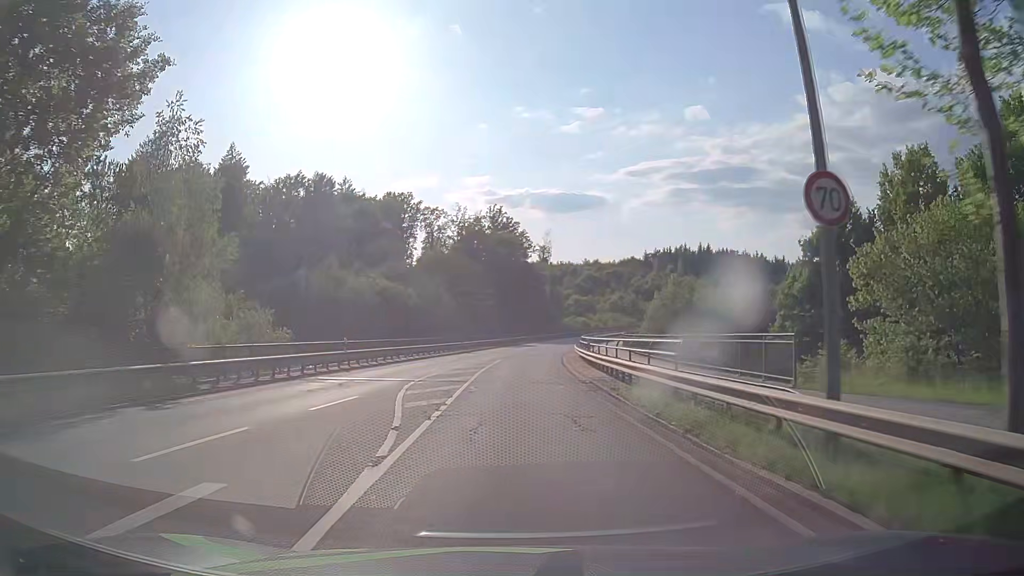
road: secondary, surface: asphalt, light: Day
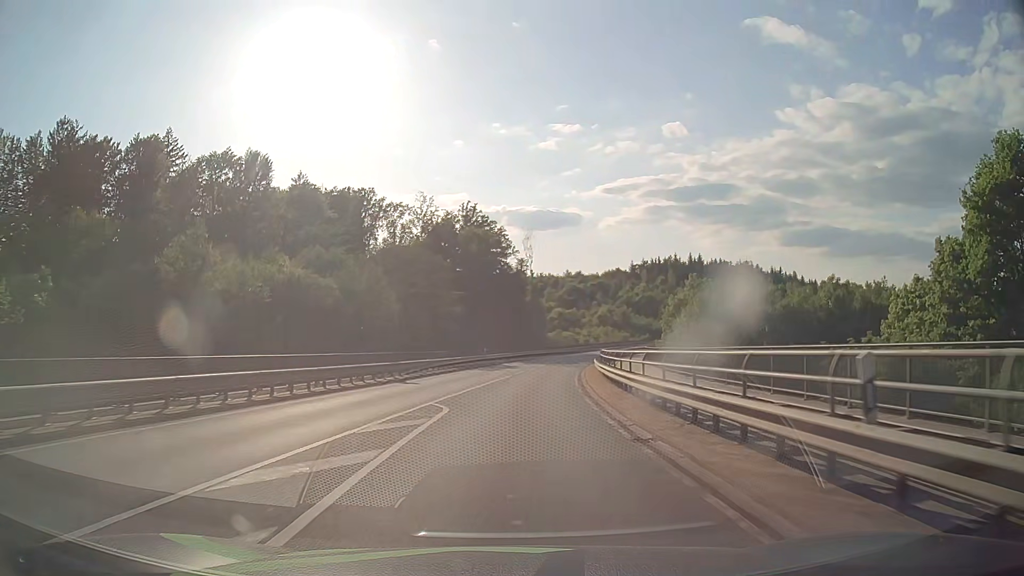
(+0.4, +23.5) m; +2°
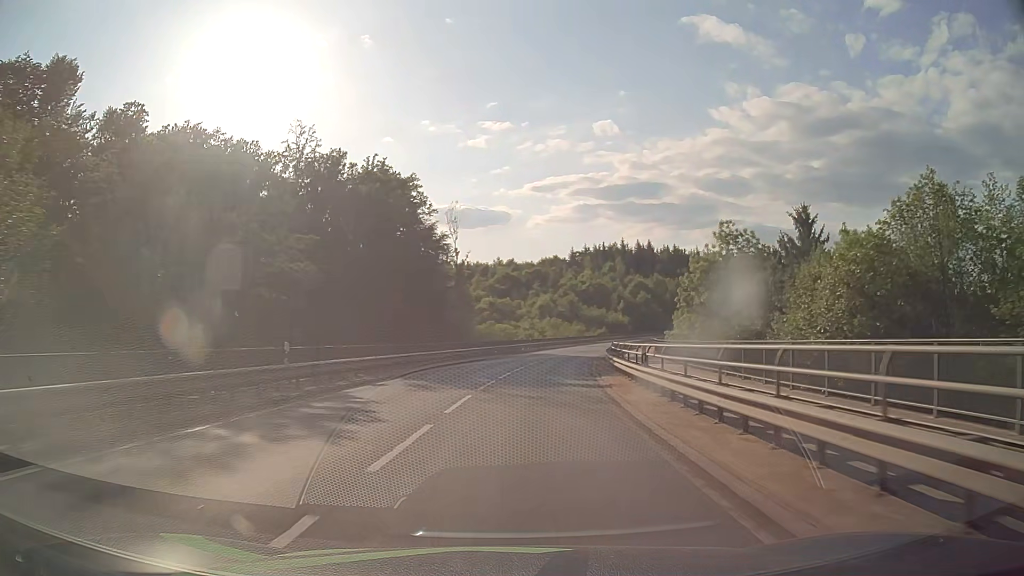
(+2.1, +36.3) m; +6°
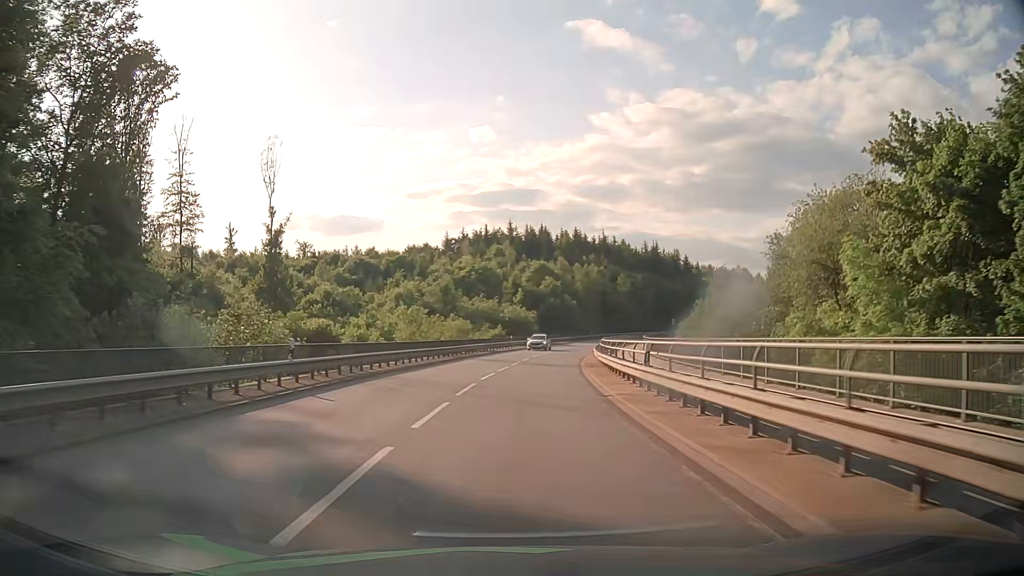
(+4.6, +50.4) m; +11°
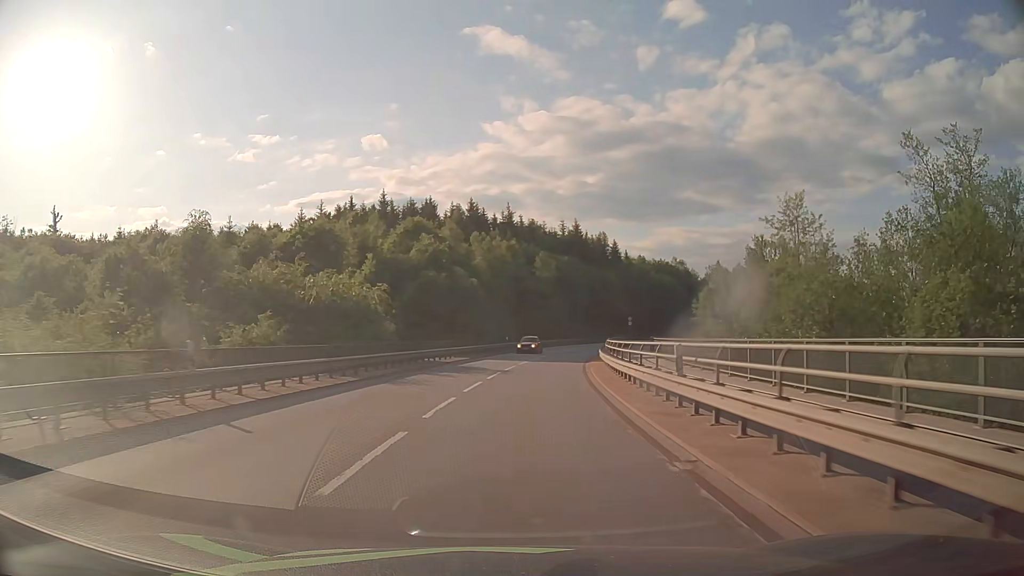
(+4.3, +52.5) m; +9°
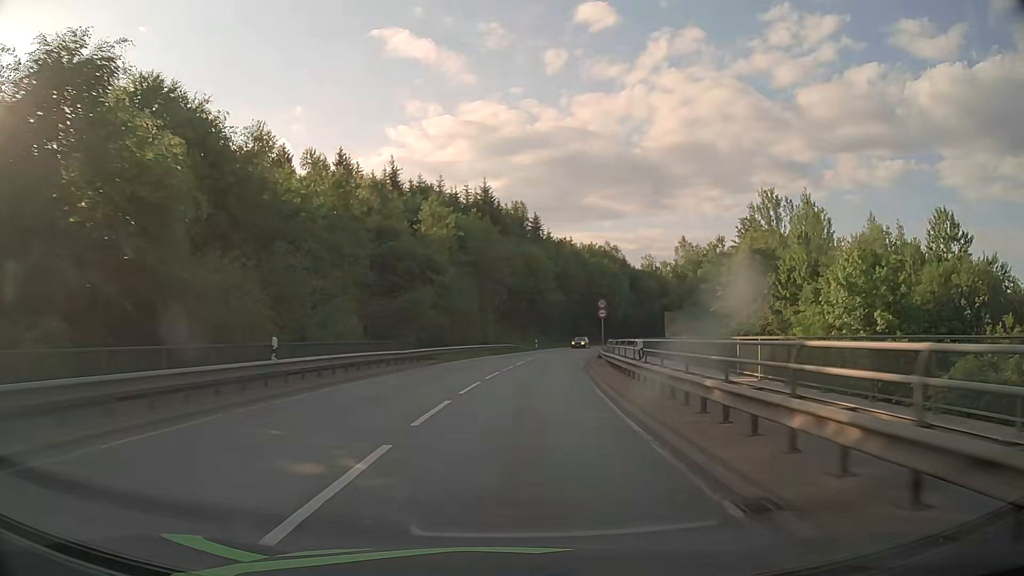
(+3.3, +43.2) m; +9°
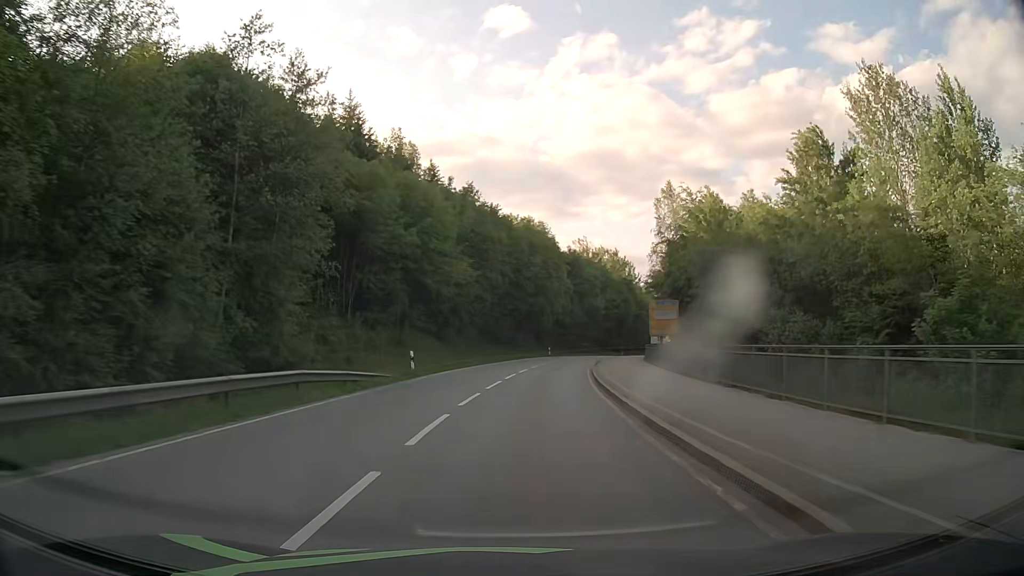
(+3.0, +42.9) m; +8°
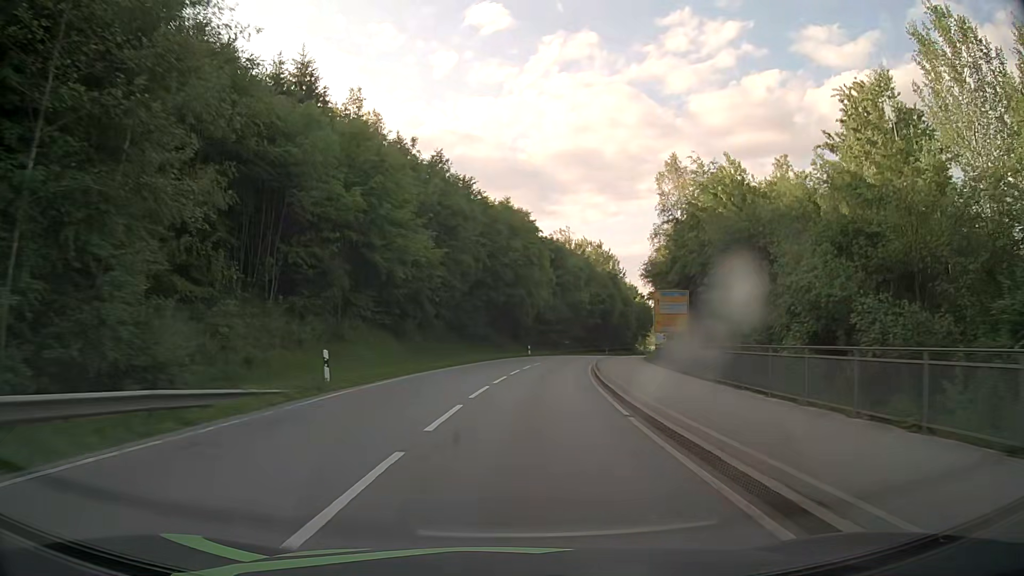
(+0.2, +10.7) m; +2°
